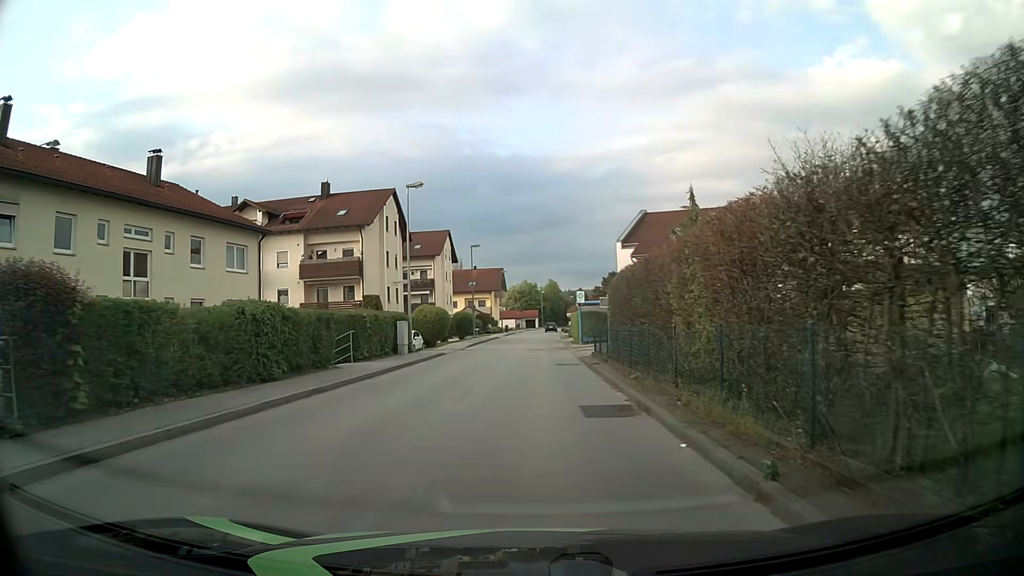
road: unclassified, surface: asphalt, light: Day
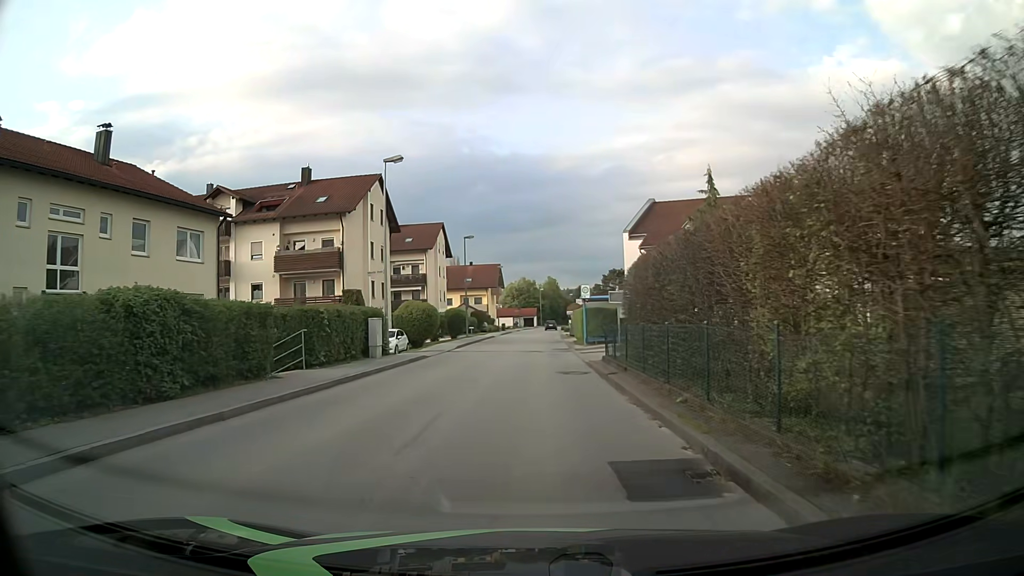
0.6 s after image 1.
(+0.1, +4.8) m; 0°
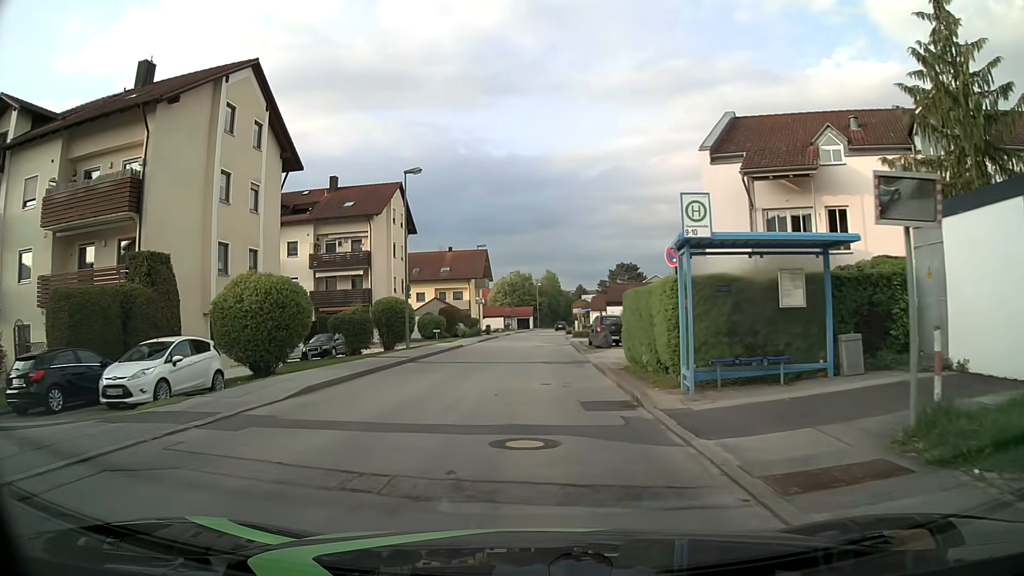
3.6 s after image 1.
(+0.2, +24.1) m; 0°
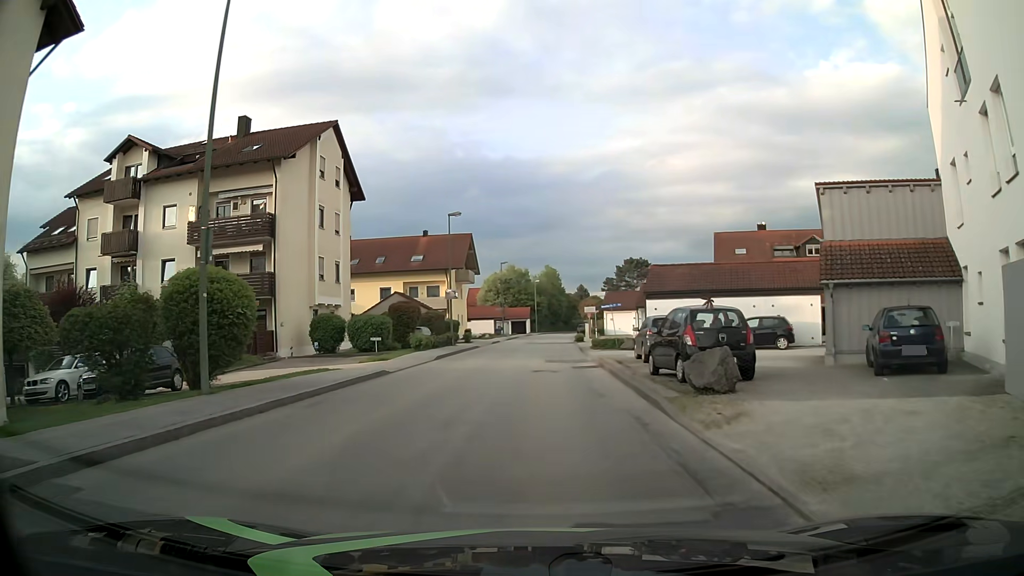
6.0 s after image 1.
(+0.1, +19.1) m; +1°
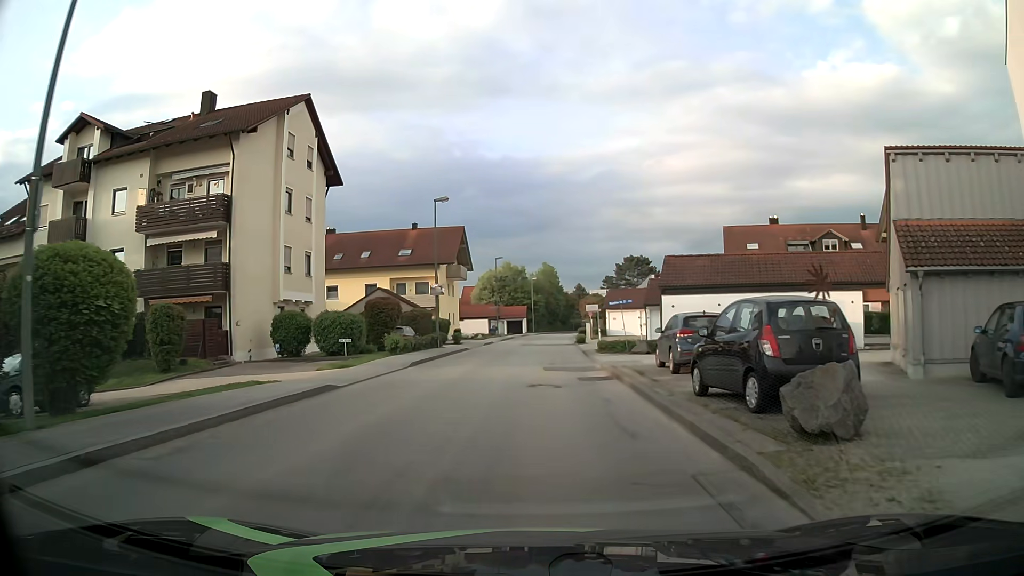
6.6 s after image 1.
(0.0, +4.8) m; 0°
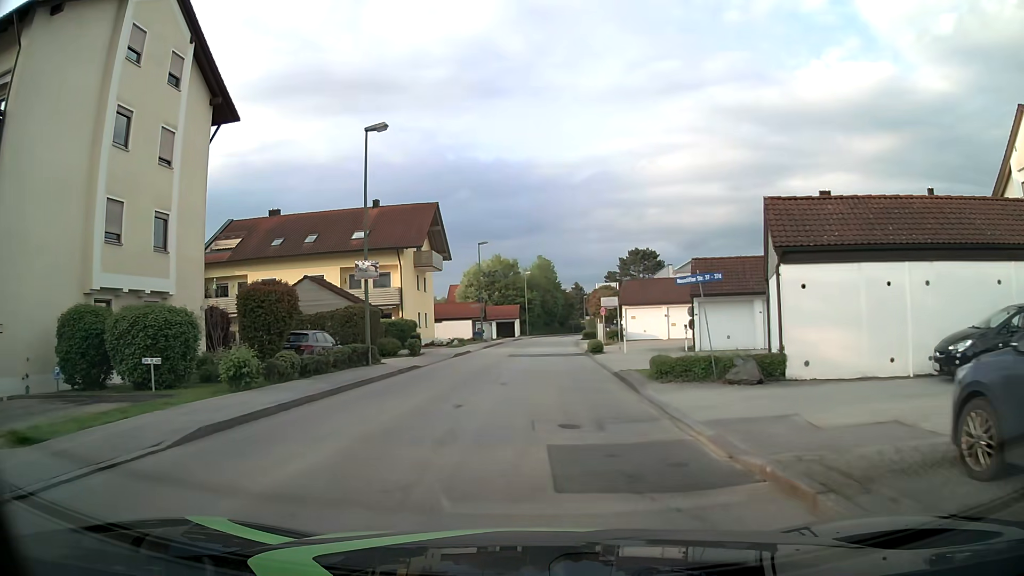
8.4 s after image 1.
(+0.2, +14.3) m; +1°
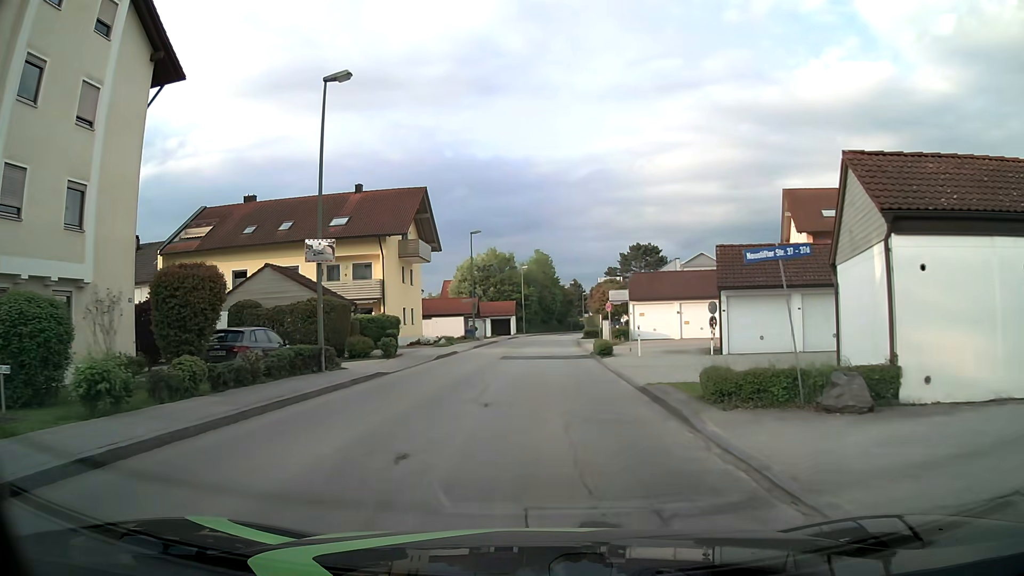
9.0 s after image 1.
(0.0, +4.8) m; 0°
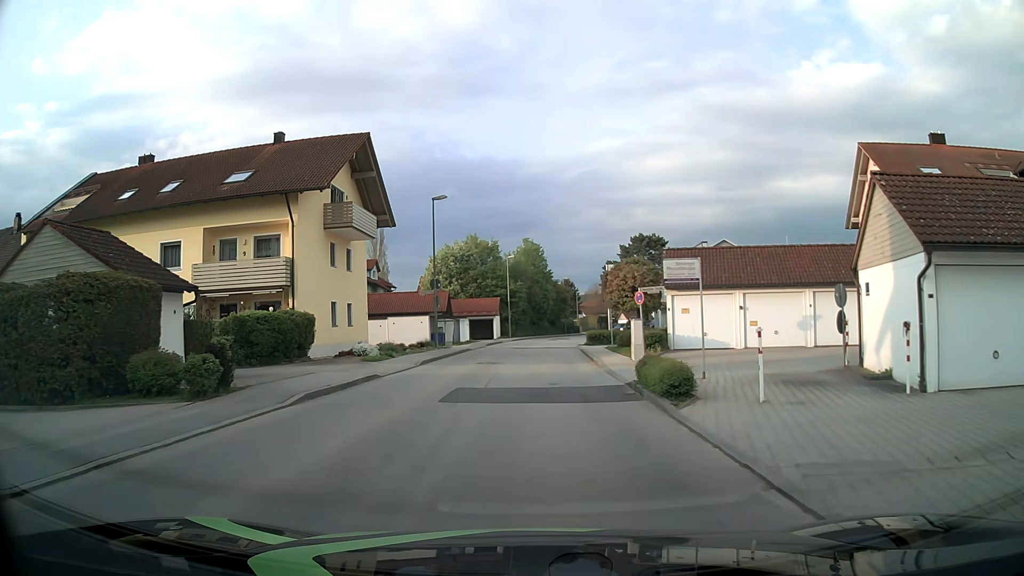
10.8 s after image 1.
(+0.1, +14.3) m; +1°
(0, +10) (0, +20) (0, +30) (+1, +40) (+1, +50) (+2, +60) (+4, +70) (+6, +80) (+9, +89) (+11, +99) m
